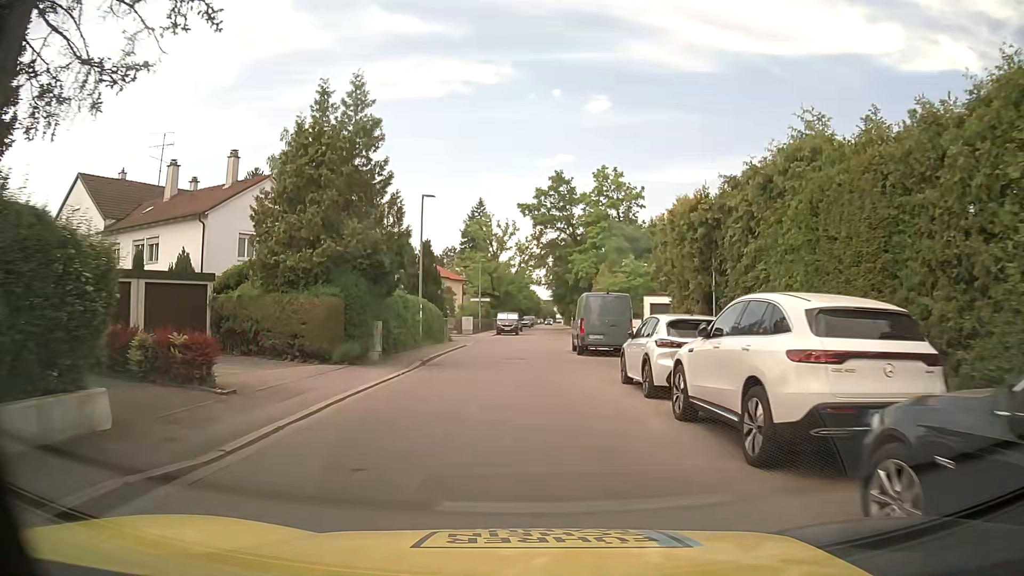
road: residential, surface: asphalt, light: Day
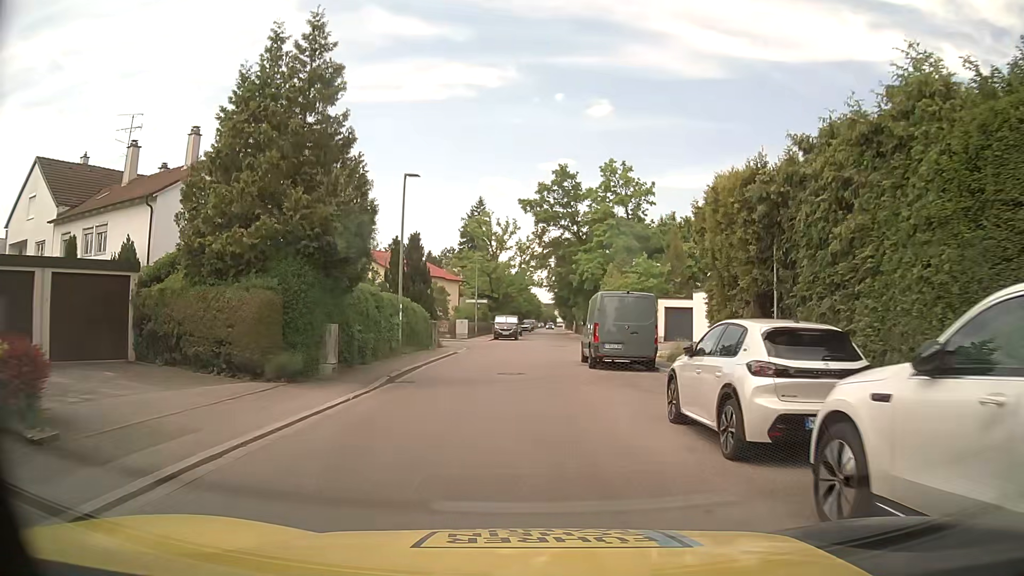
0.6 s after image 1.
(0.0, +4.8) m; -1°
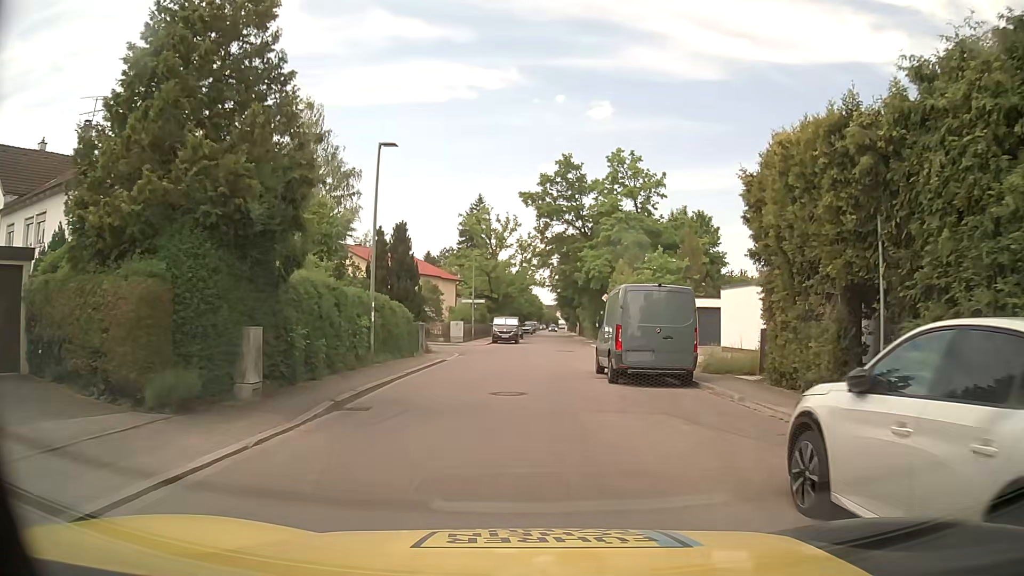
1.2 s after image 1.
(+0.1, +4.6) m; 0°
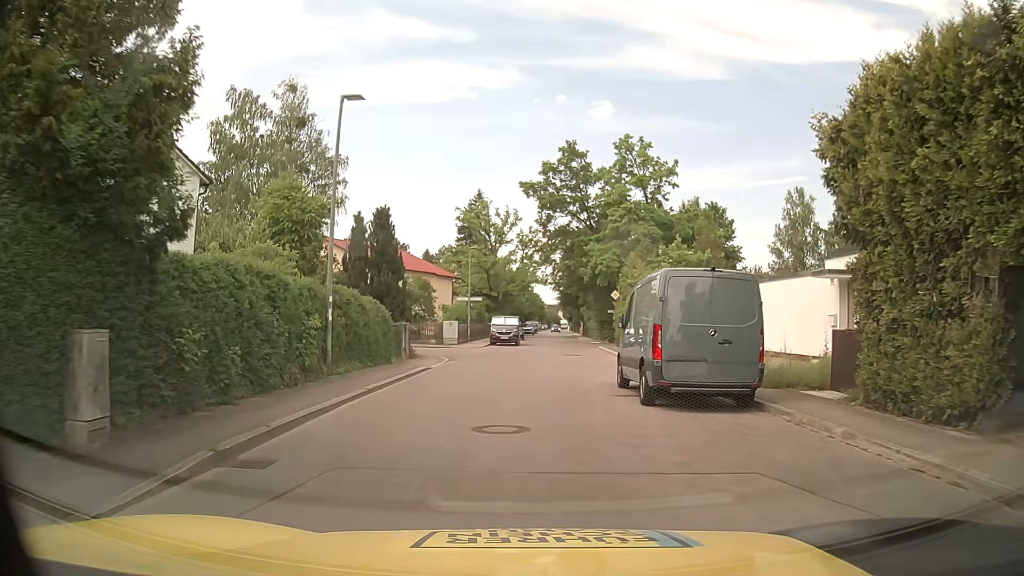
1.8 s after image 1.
(0.0, +4.4) m; 0°
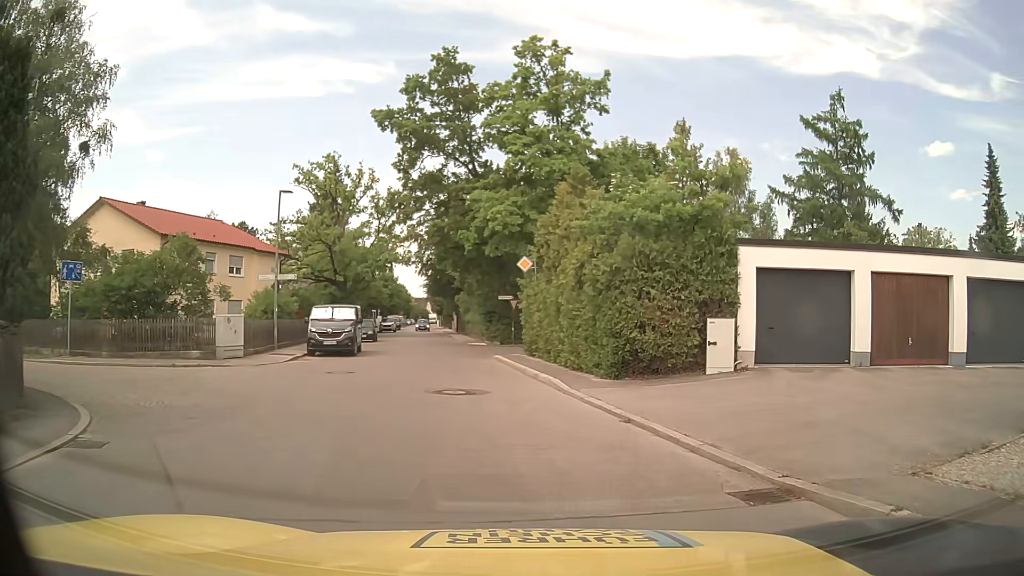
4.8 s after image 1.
(+0.6, +18.5) m; +11°
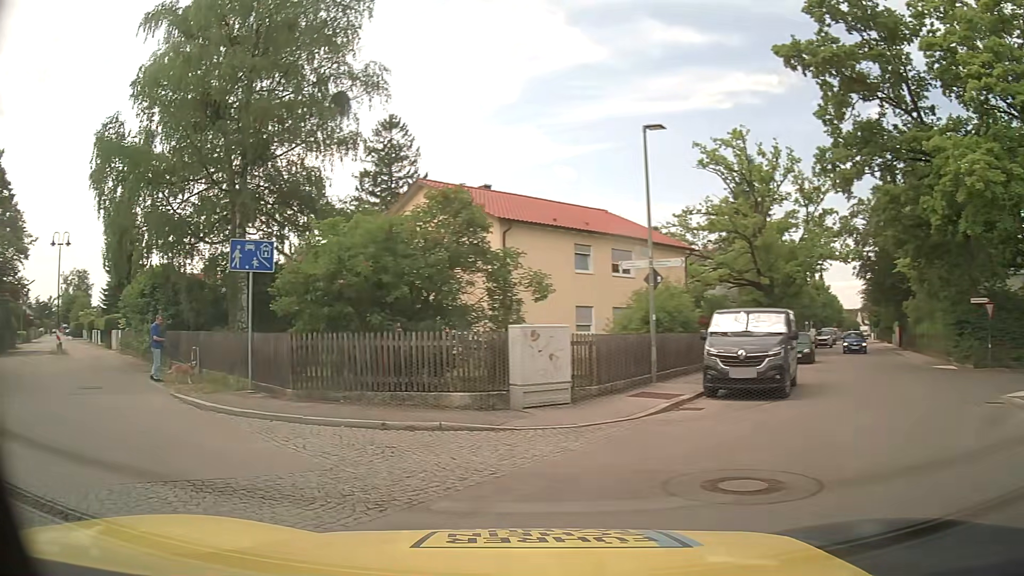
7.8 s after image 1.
(-1.4, +11.1) m; -36°
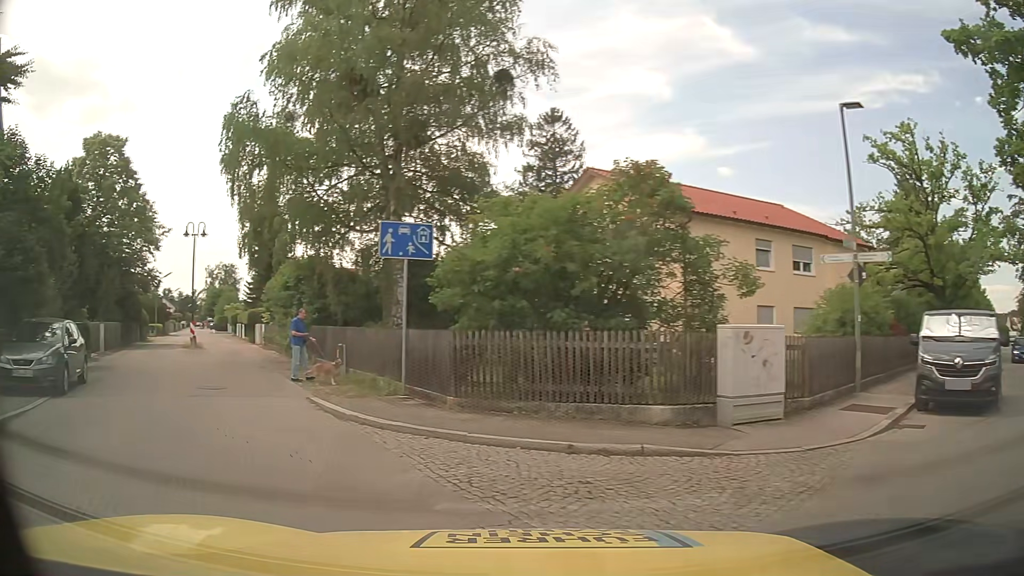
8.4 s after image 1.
(-0.2, +2.0) m; -13°
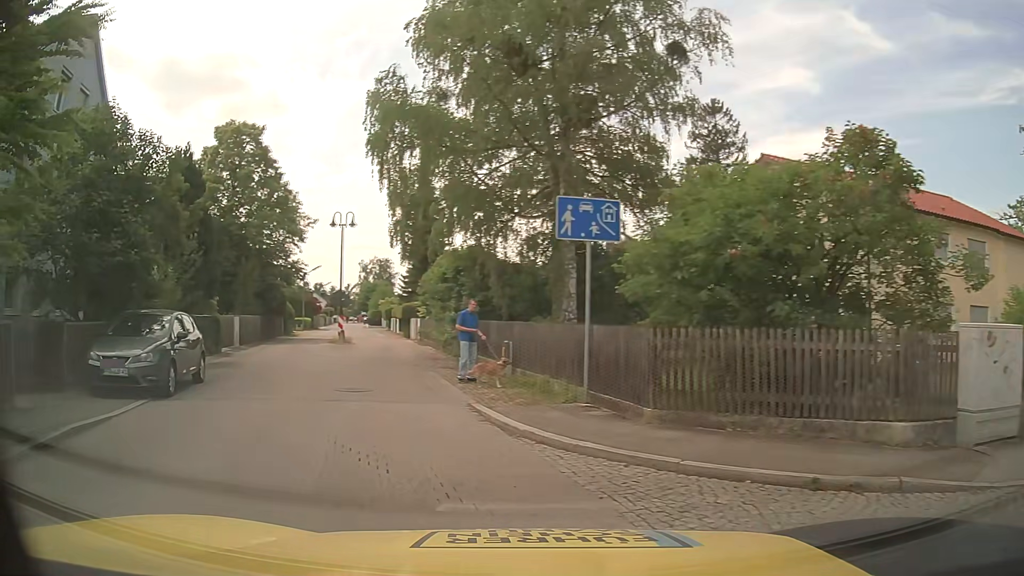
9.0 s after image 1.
(-0.2, +2.0) m; -12°
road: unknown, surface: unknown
